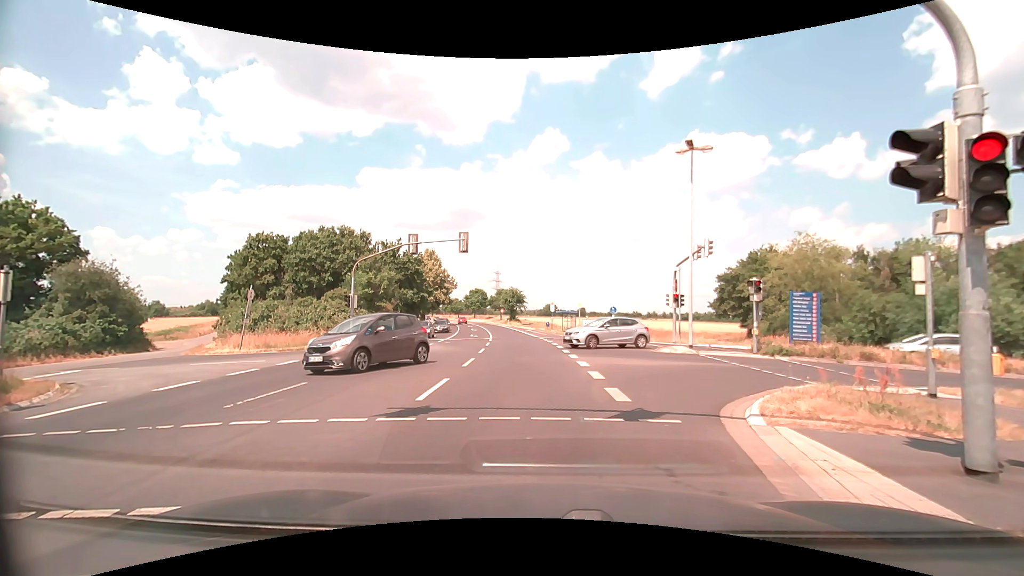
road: secondary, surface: asphalt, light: Day
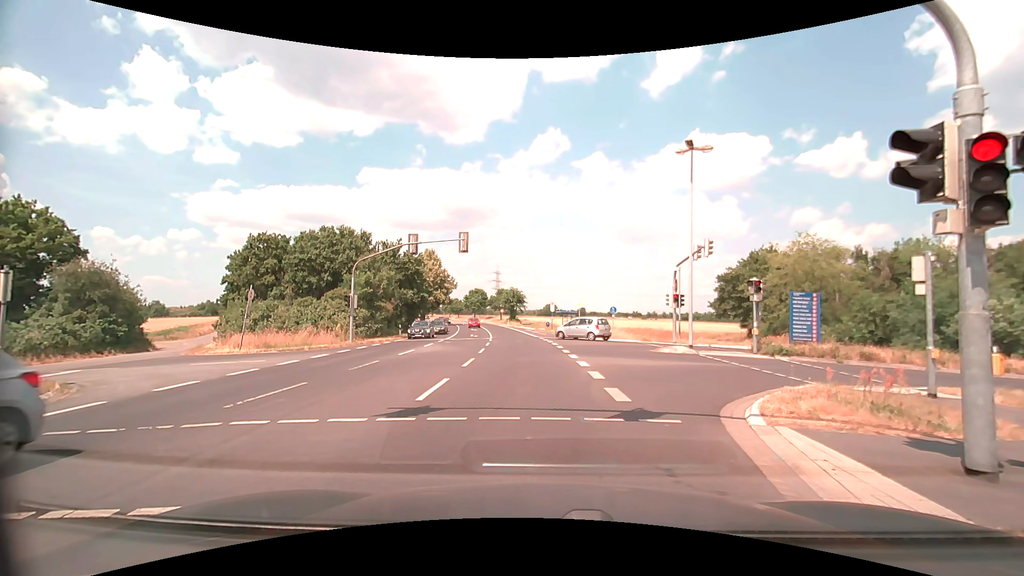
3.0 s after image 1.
(0.0, 0.0) m; 0°
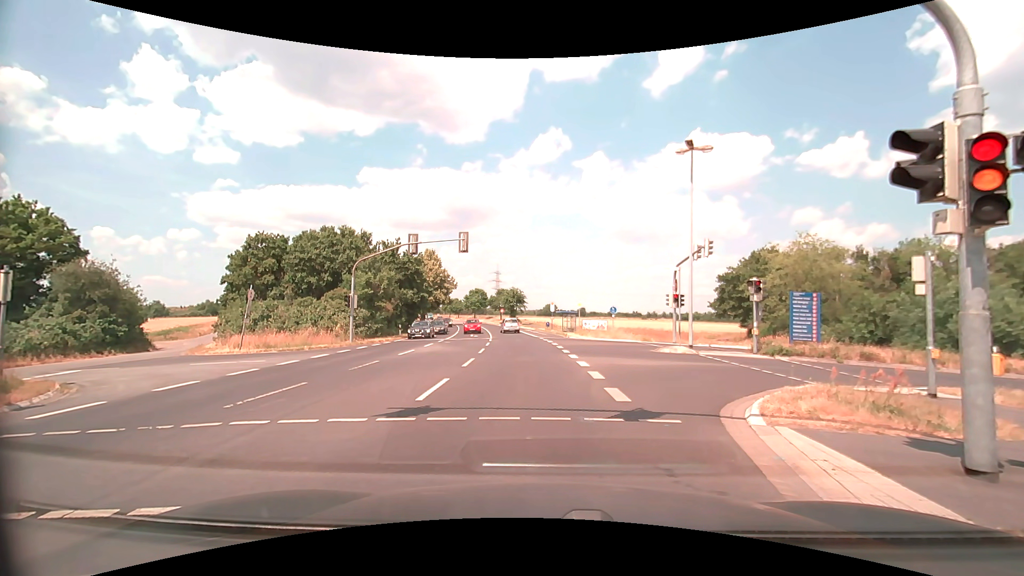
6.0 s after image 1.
(0.0, 0.0) m; 0°
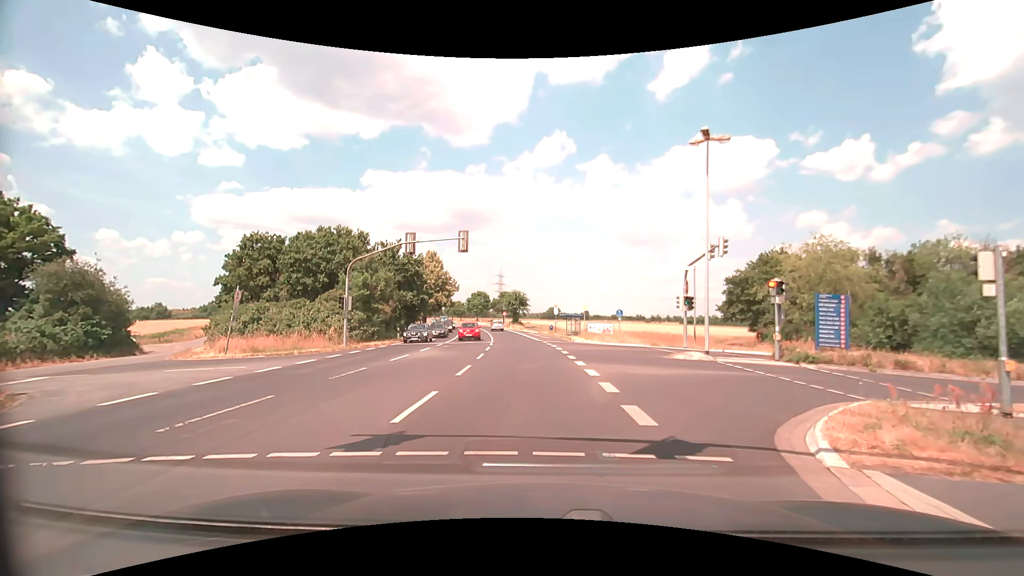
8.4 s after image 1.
(0.0, +1.8) m; -2°
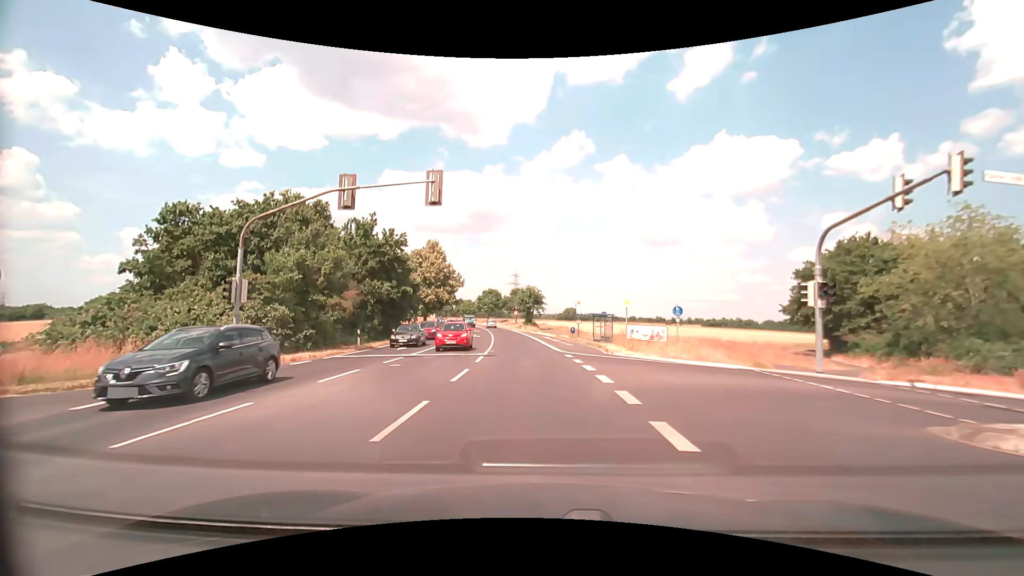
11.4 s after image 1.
(-0.1, +13.6) m; -1°
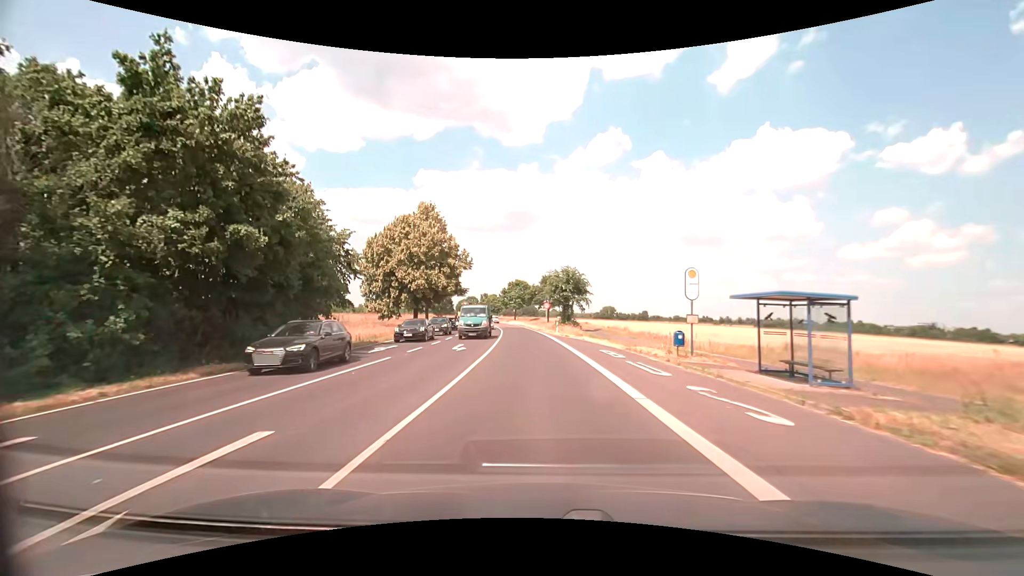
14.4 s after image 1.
(-0.9, +27.3) m; -4°
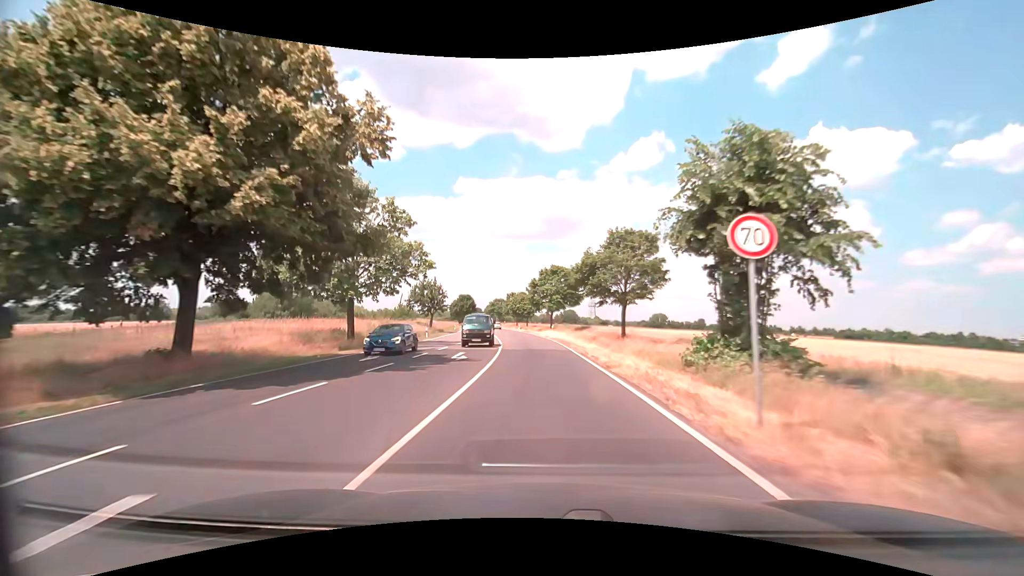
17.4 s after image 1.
(-1.7, +43.7) m; -4°
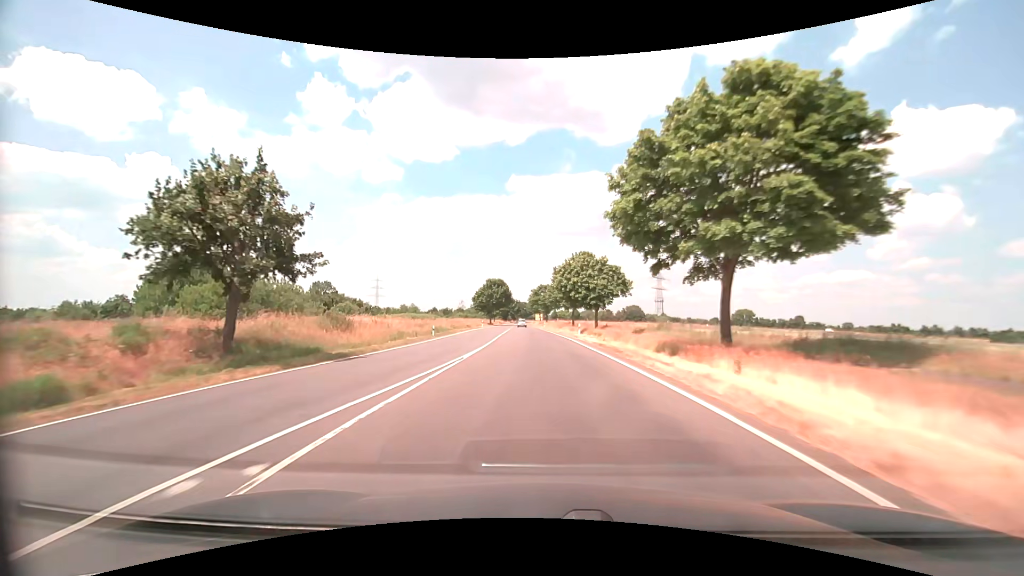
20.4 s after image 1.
(-2.9, +57.7) m; -6°
(0, +10) (0, +20) (-1, +30) (-1, +40) (-2, +50) (-2, +60) (-3, +70) (-3, +80) (-4, +90) (-4, +100) m
